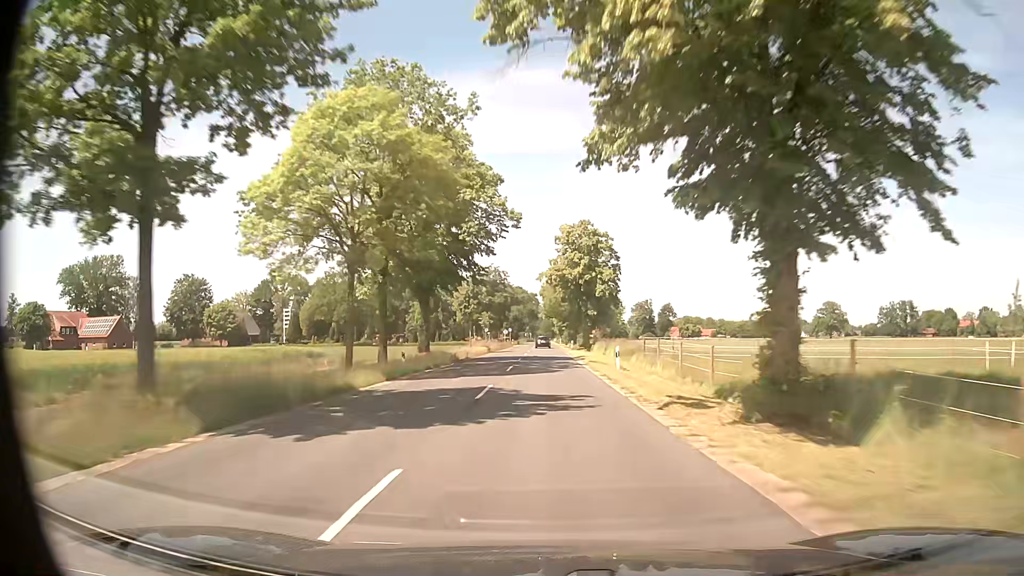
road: secondary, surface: asphalt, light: Day
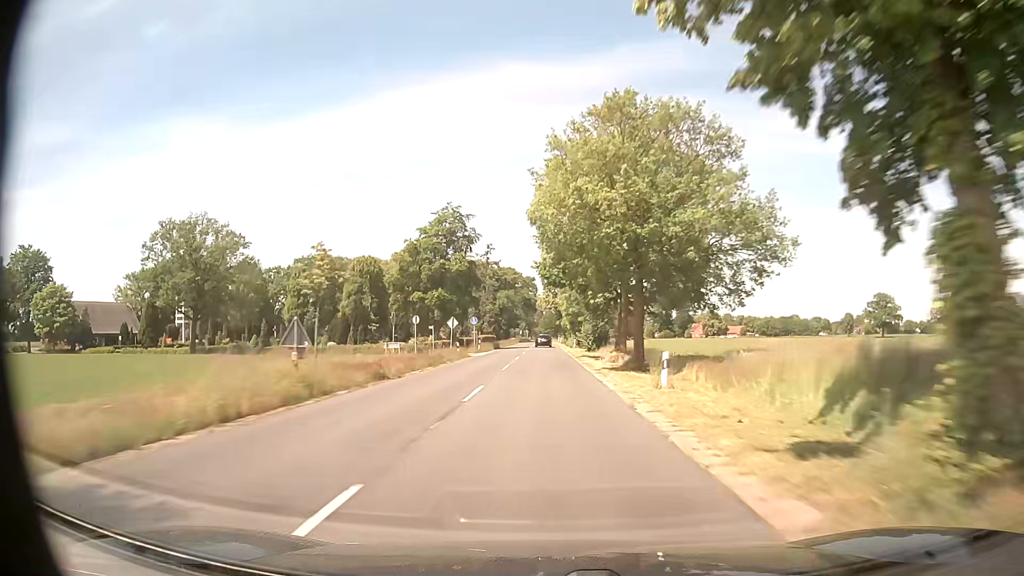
(0.0, +61.1) m; 0°
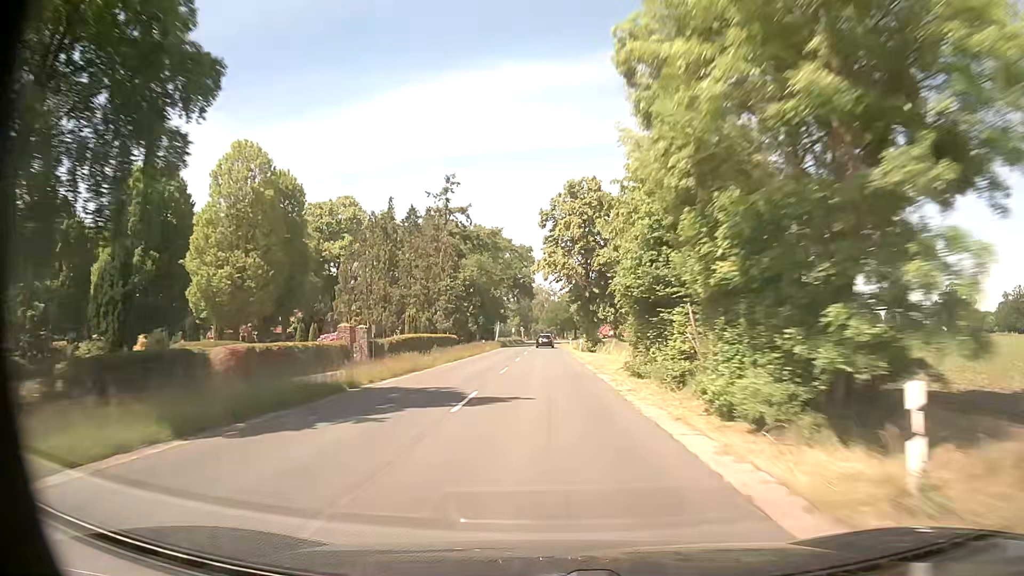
(-0.2, +62.2) m; 0°
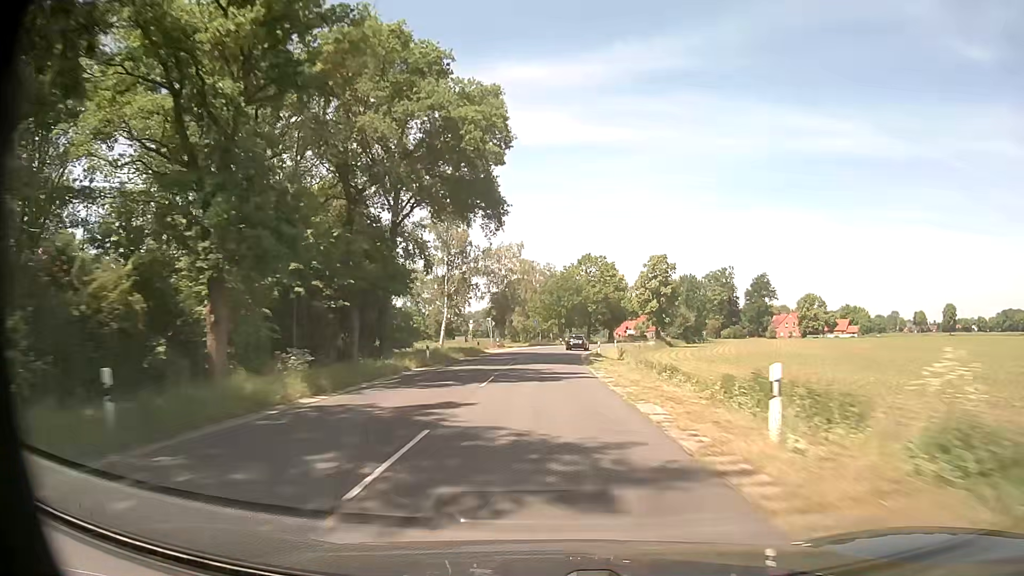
(-0.3, +78.5) m; 0°
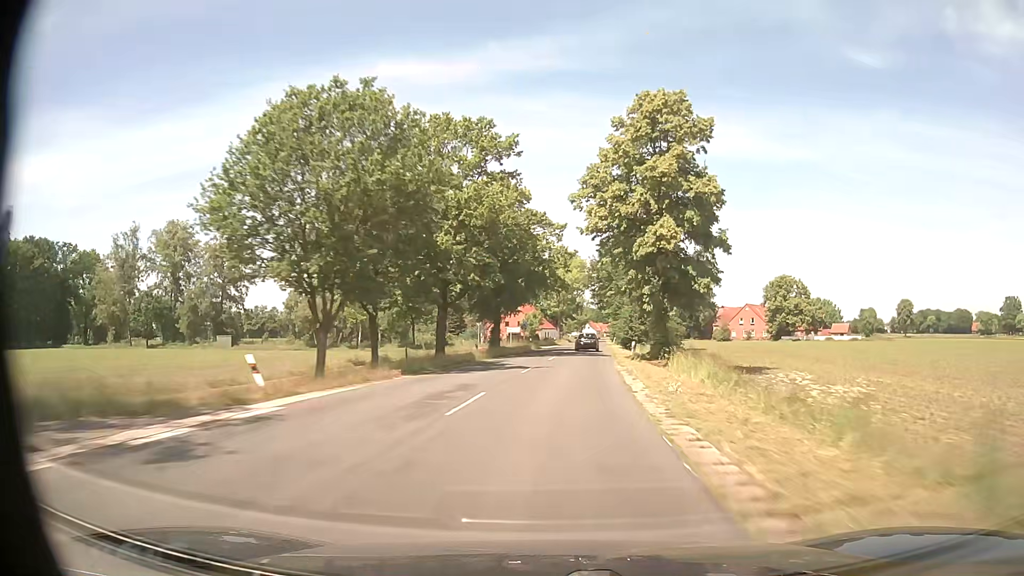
(+5.3, +77.6) m; +11°
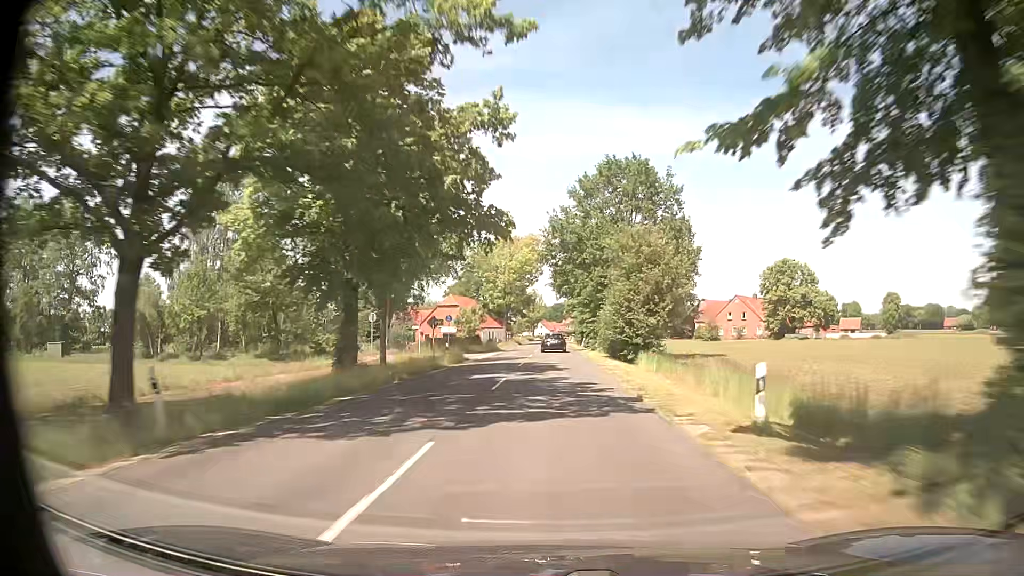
(+1.5, +30.6) m; +4°
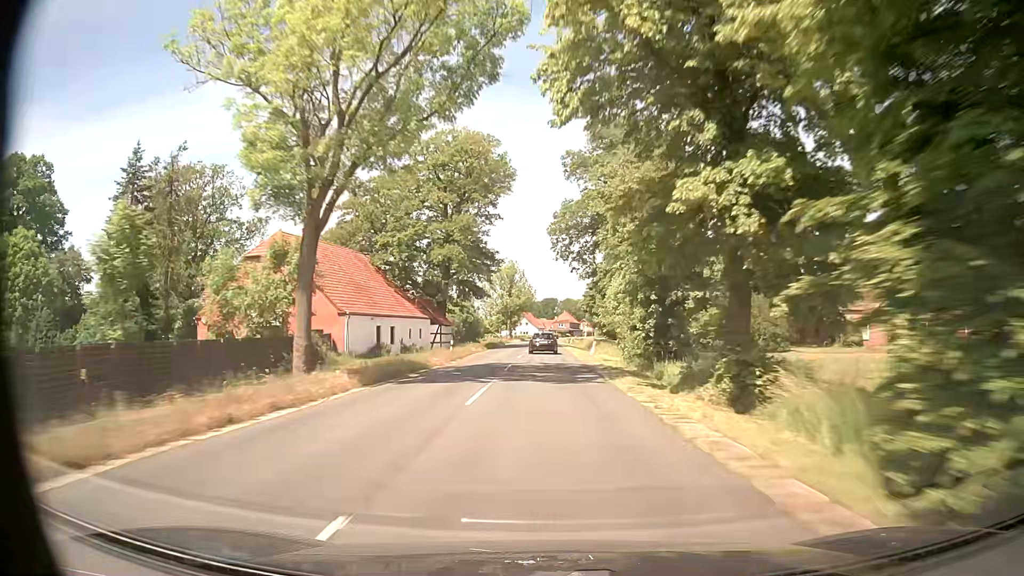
(+0.8, +75.4) m; +1°
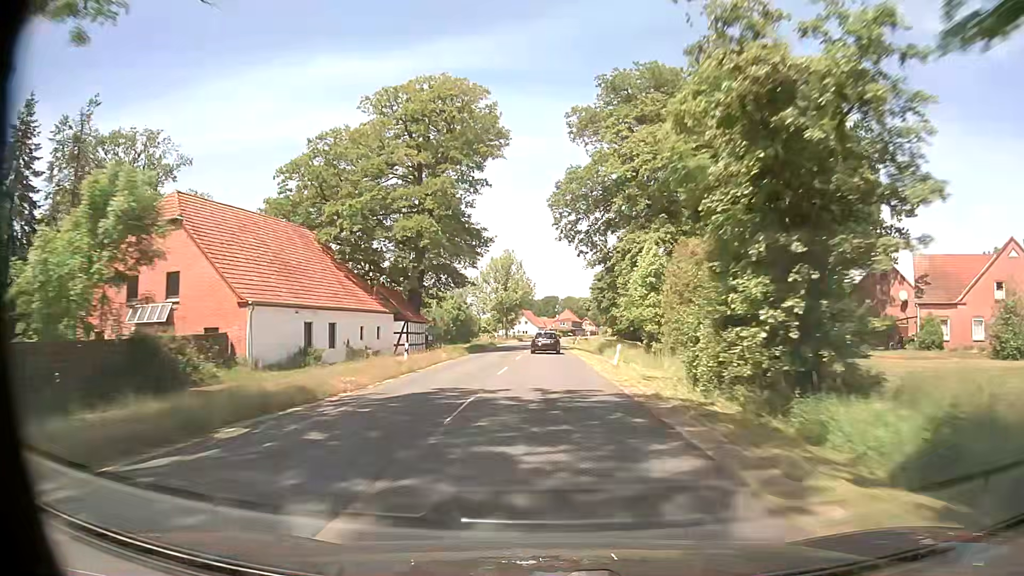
(+0.1, +14.8) m; 0°
(0, +10) (0, +20) (0, +30) (0, +40) (0, +50) (0, +60) (+1, +70) (+1, +80) (+1, +90) (+1, +100) m
